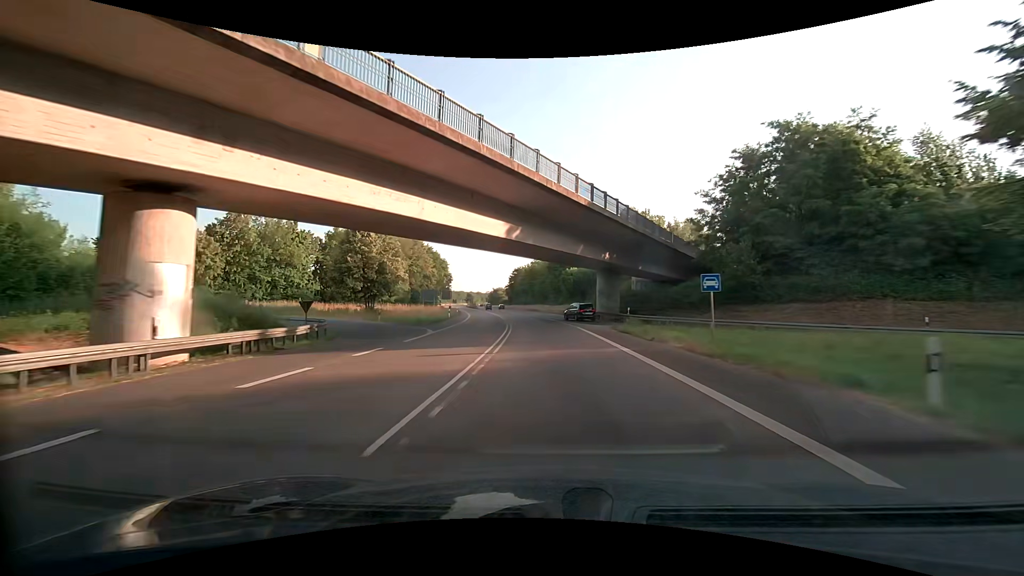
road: primary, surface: asphalt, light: Day
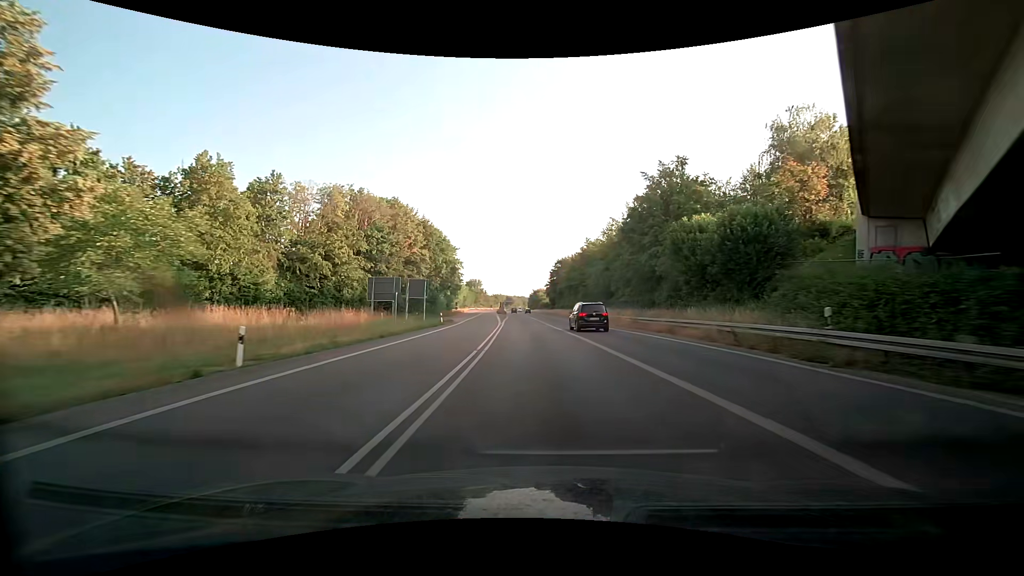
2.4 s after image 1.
(-2.6, +48.5) m; -6°
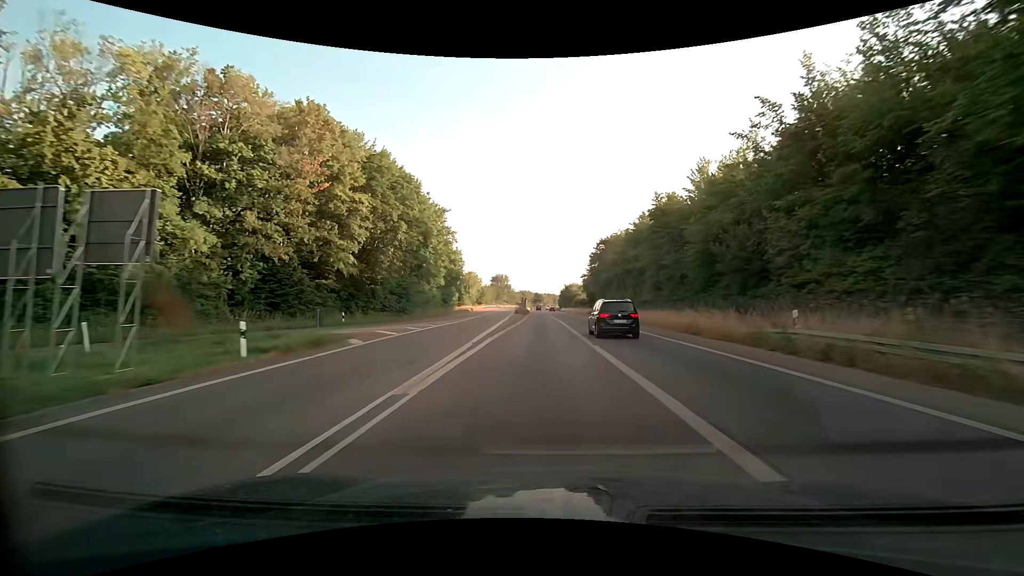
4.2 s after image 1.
(-0.7, +37.0) m; -3°
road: trunk
(0, +10) (0, +20) (0, +30) (0, +40) (0, +50) (0, +60) (0, +70) (0, +80) (0, +90) (0, +100) m
